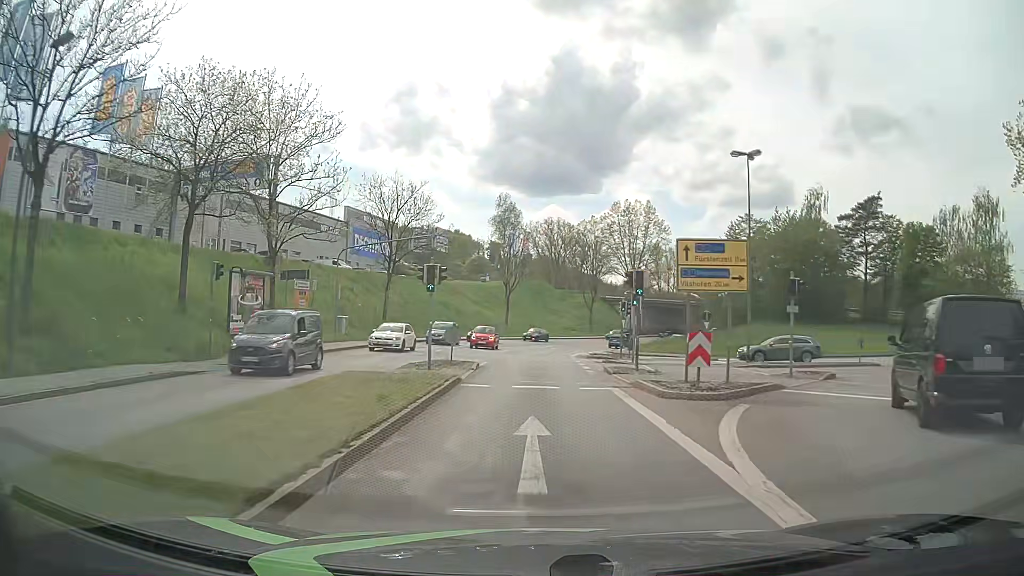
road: tertiary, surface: asphalt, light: Day
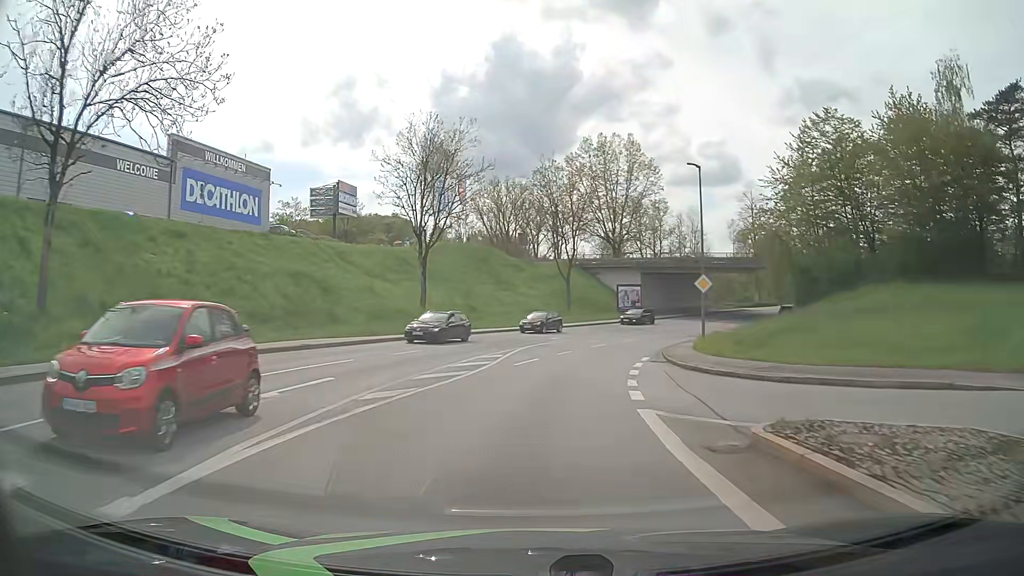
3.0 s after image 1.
(+0.5, +38.8) m; +5°
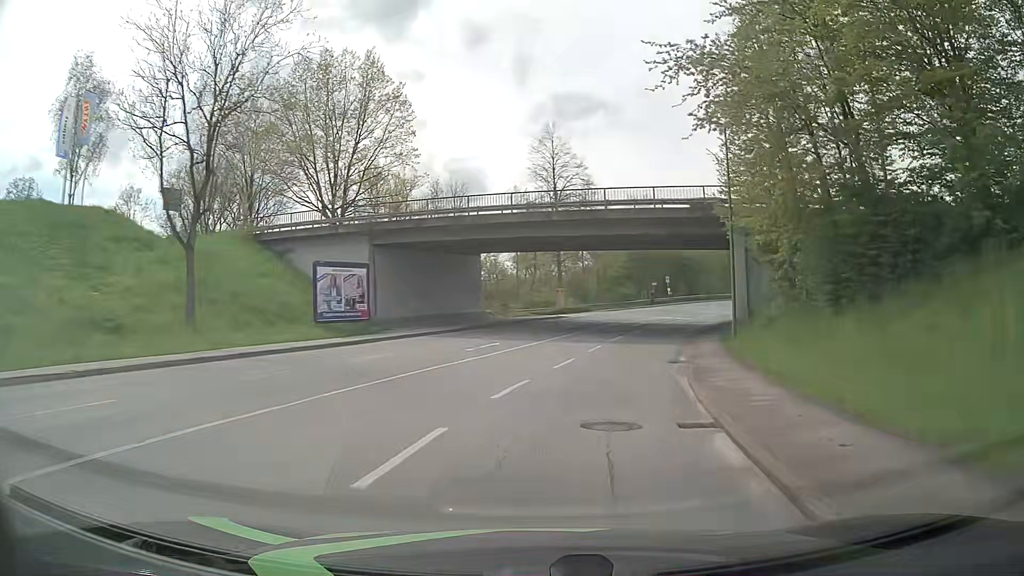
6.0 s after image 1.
(+5.6, +37.7) m; +22°
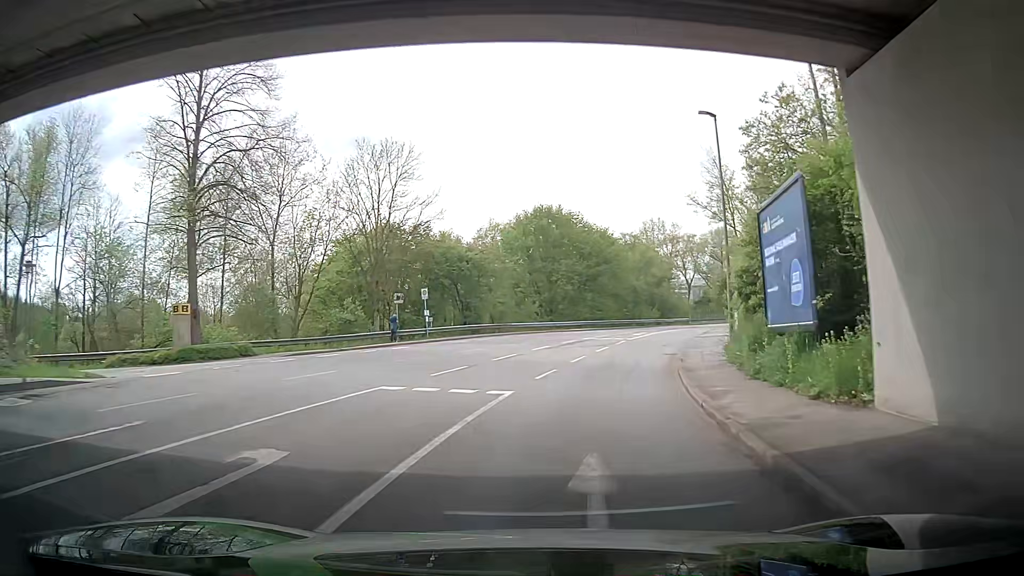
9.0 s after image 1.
(+6.6, +36.8) m; +16°
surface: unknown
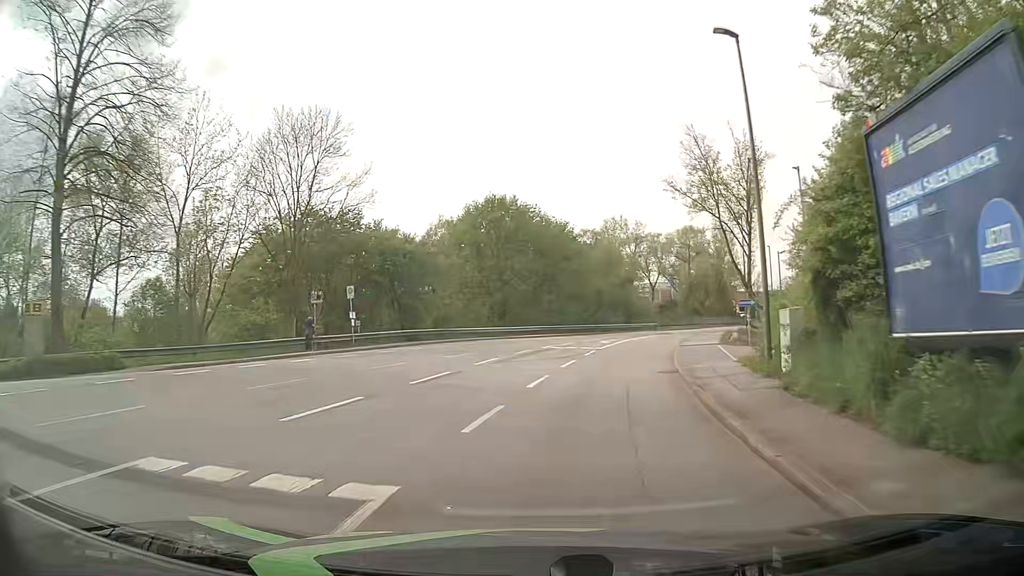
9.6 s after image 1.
(+0.1, +7.4) m; +1°
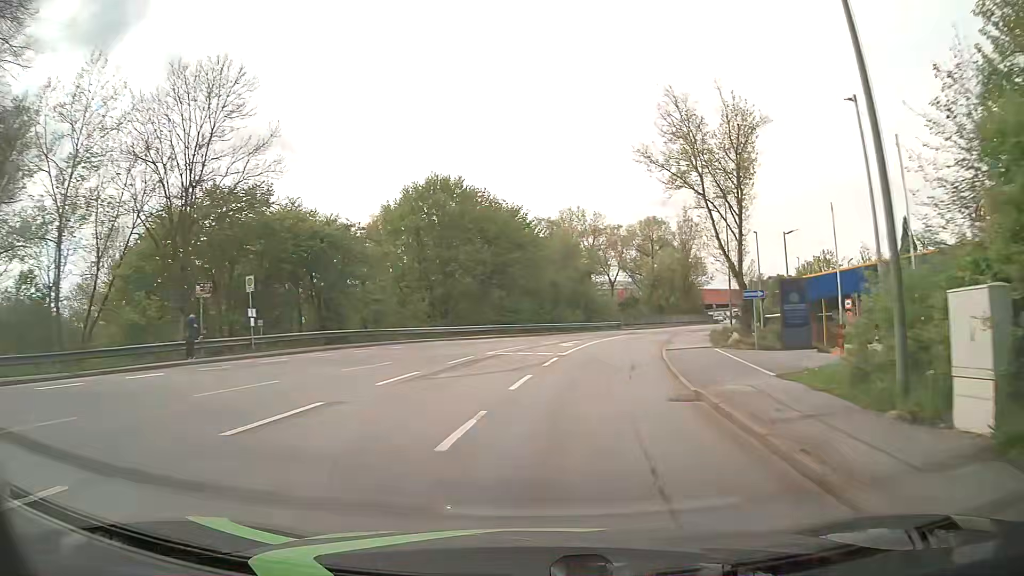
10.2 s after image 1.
(+0.6, +7.4) m; +9°
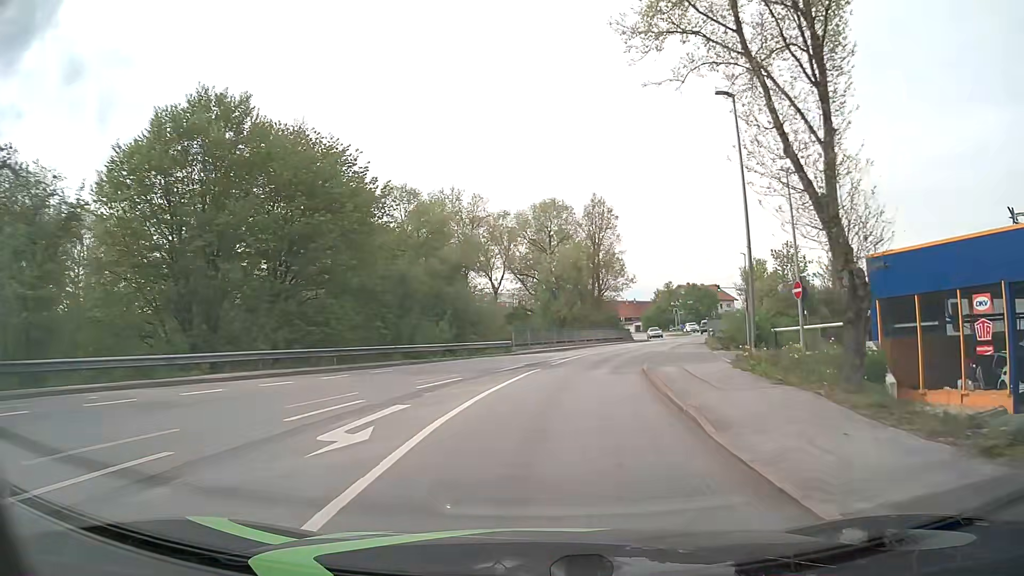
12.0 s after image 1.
(+2.5, +22.1) m; +12°
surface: asphalt
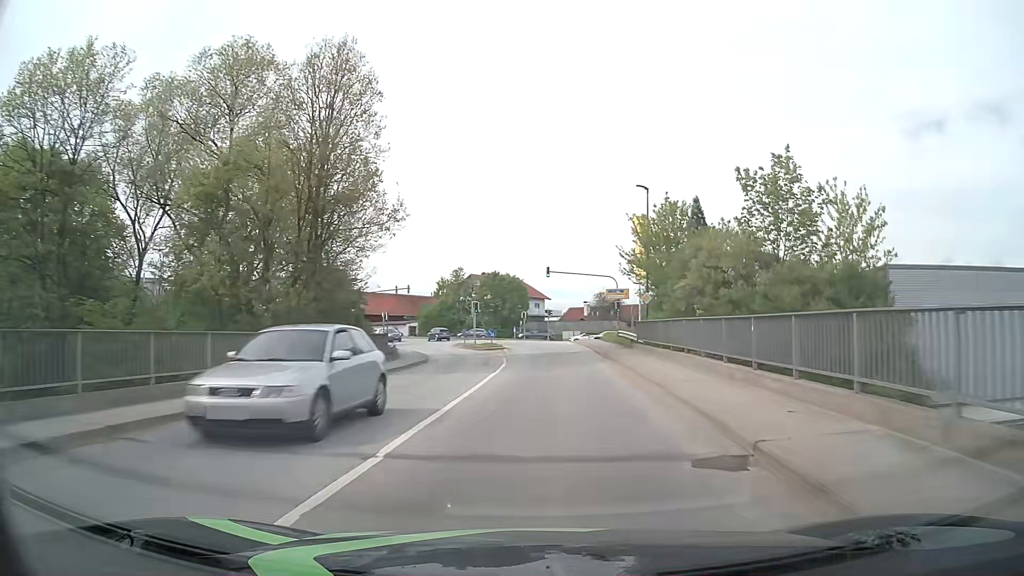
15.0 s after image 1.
(+5.3, +37.0) m; +19°
(0, +10) (+1, +20) (+1, +30) (0, +40) (-1, +50) (-3, +60) (-6, +69) (-10, +78) (-16, +87) (-22, +94) m
